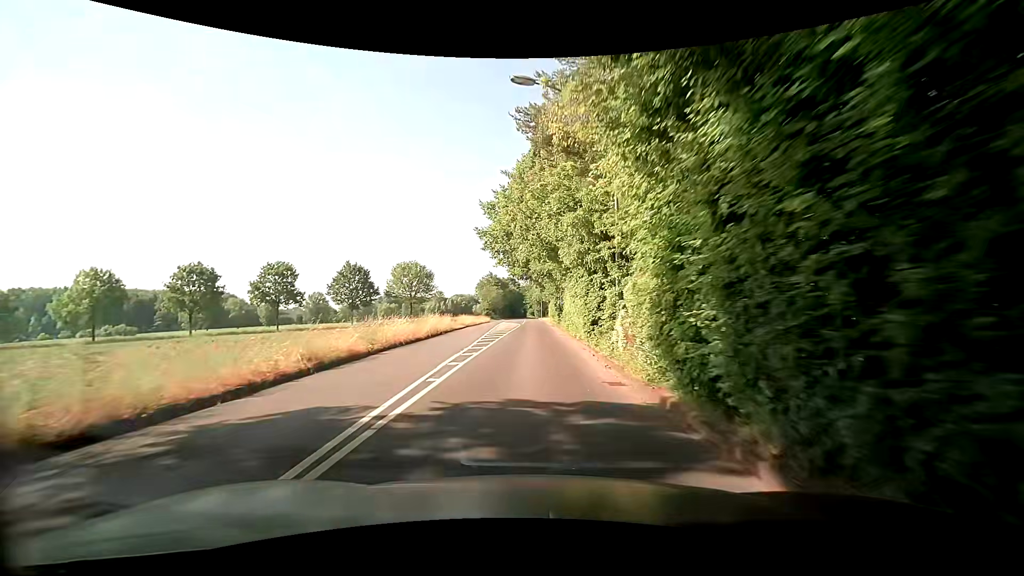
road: tertiary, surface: asphalt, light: Day
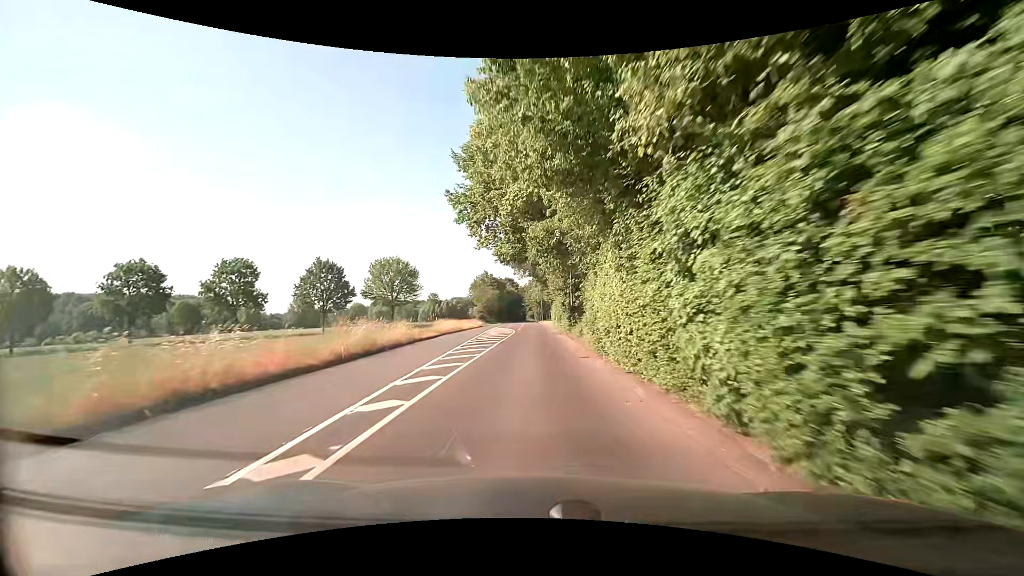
(0.0, +14.8) m; -1°
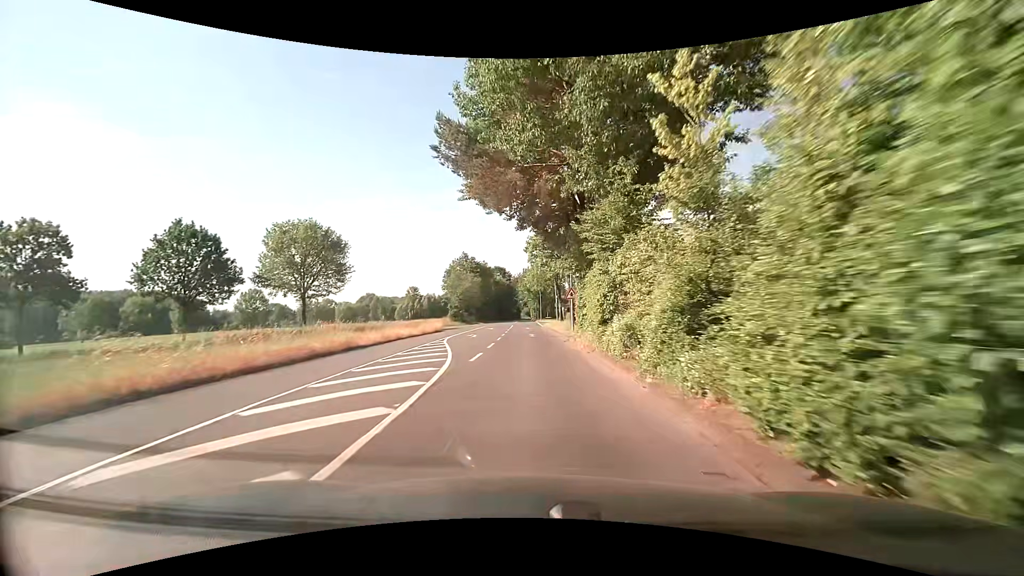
(+0.4, +37.1) m; 0°
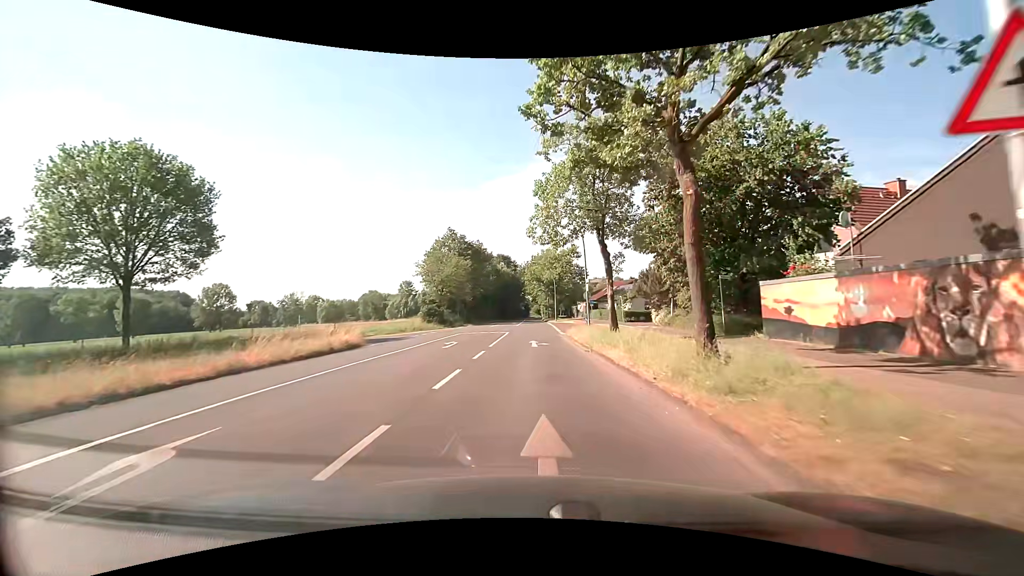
(+0.3, +28.8) m; 0°
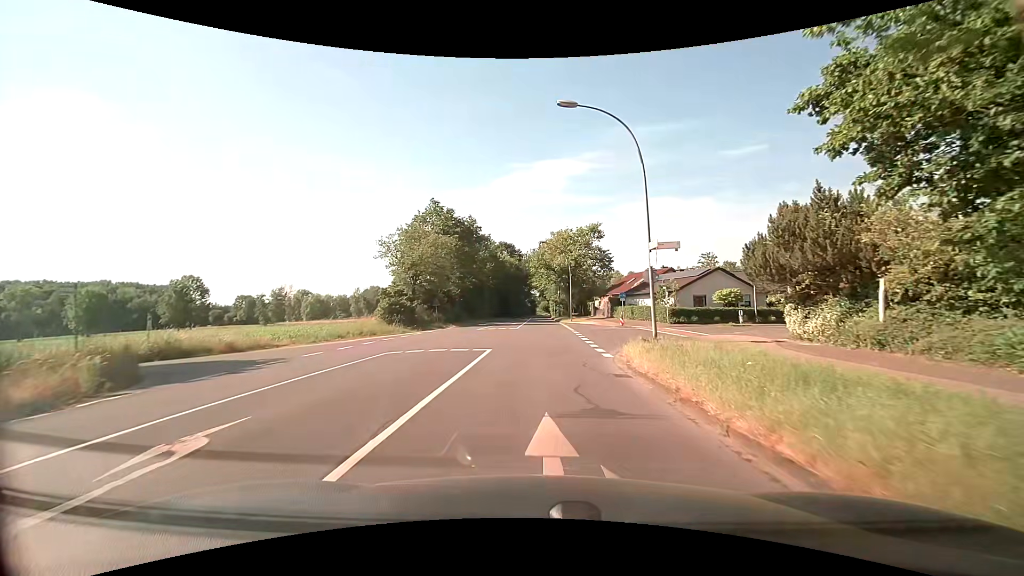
(0.0, +18.3) m; -1°
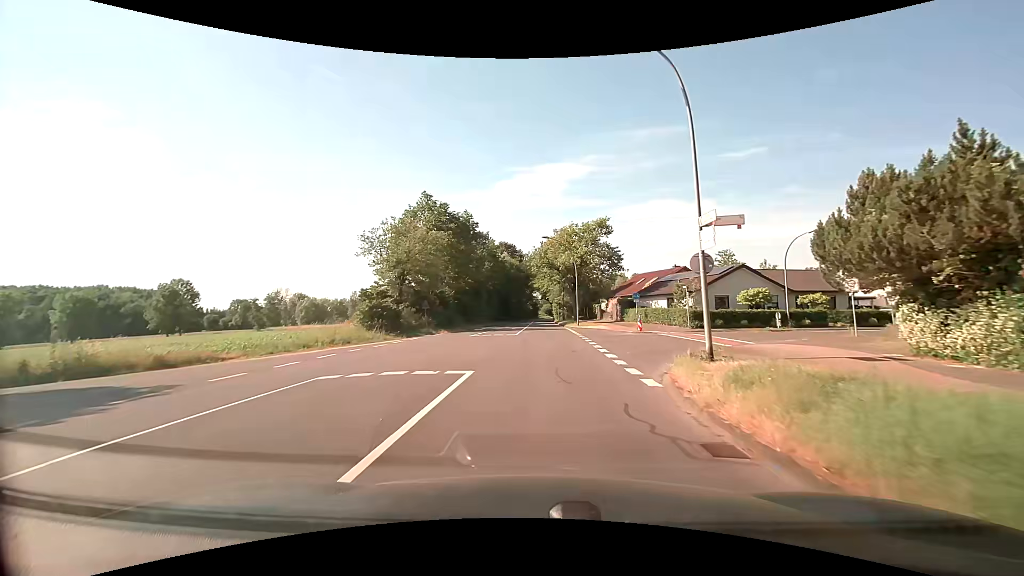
(0.0, +5.5) m; 0°
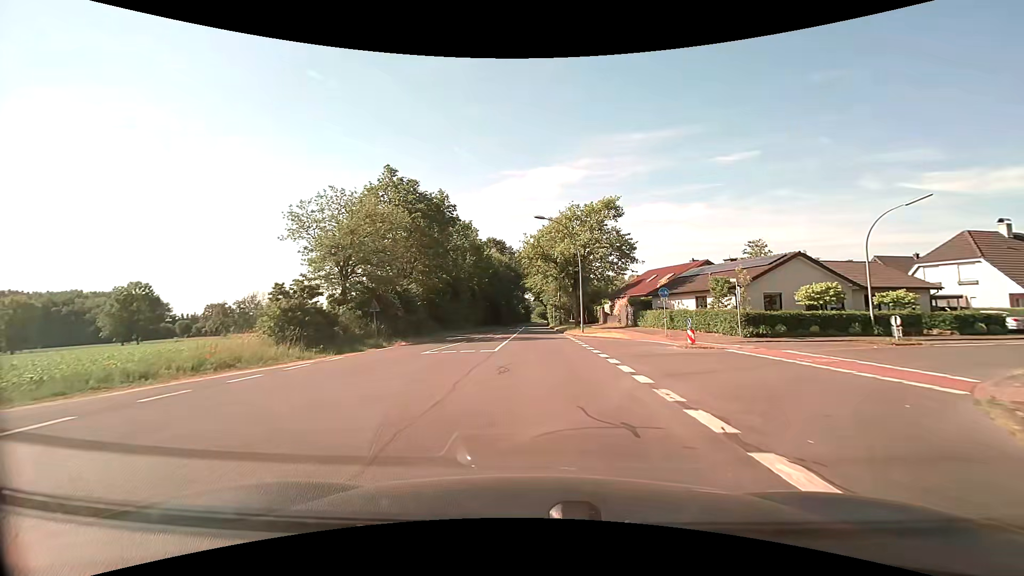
(+0.1, +11.5) m; +1°
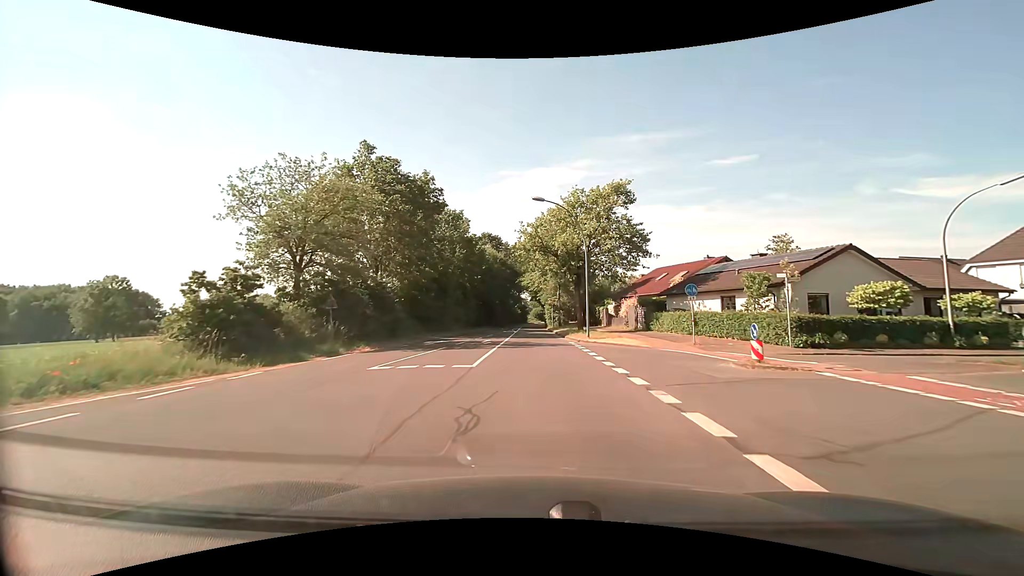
(0.0, +6.1) m; 0°
(0, +10) (0, +20) (0, +30) (0, +40) (0, +50) (0, +60) (0, +70) (0, +80) (+1, +90) (+1, +100) m
